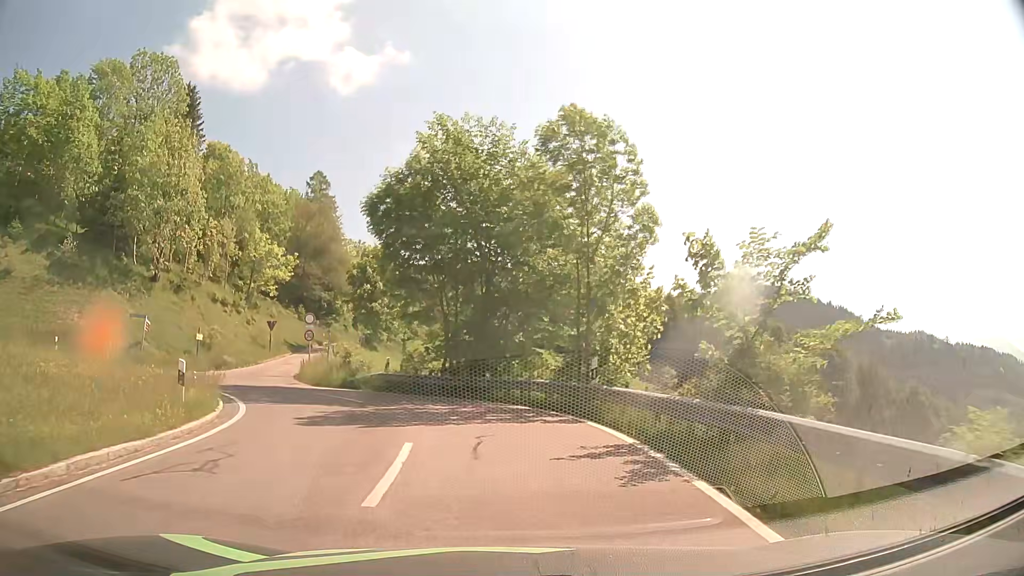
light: Day
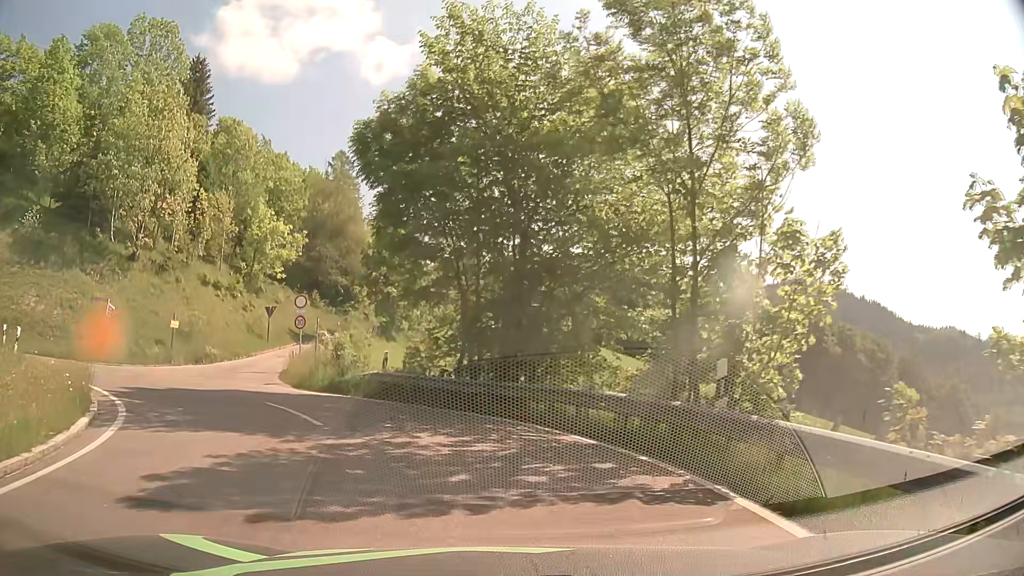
(0.0, +6.7) m; -1°
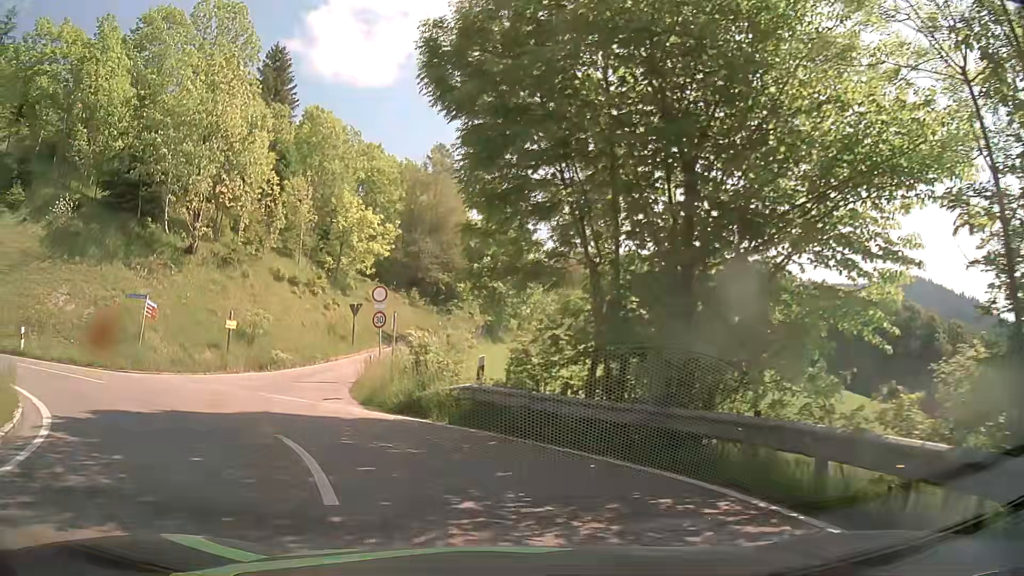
(-0.5, +5.6) m; -10°
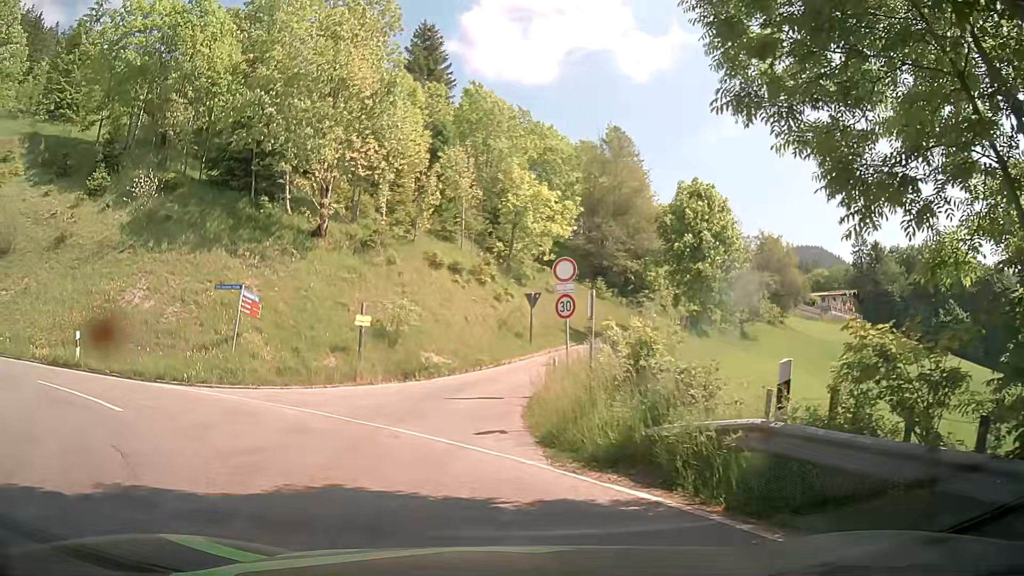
(-0.9, +6.6) m; -14°
